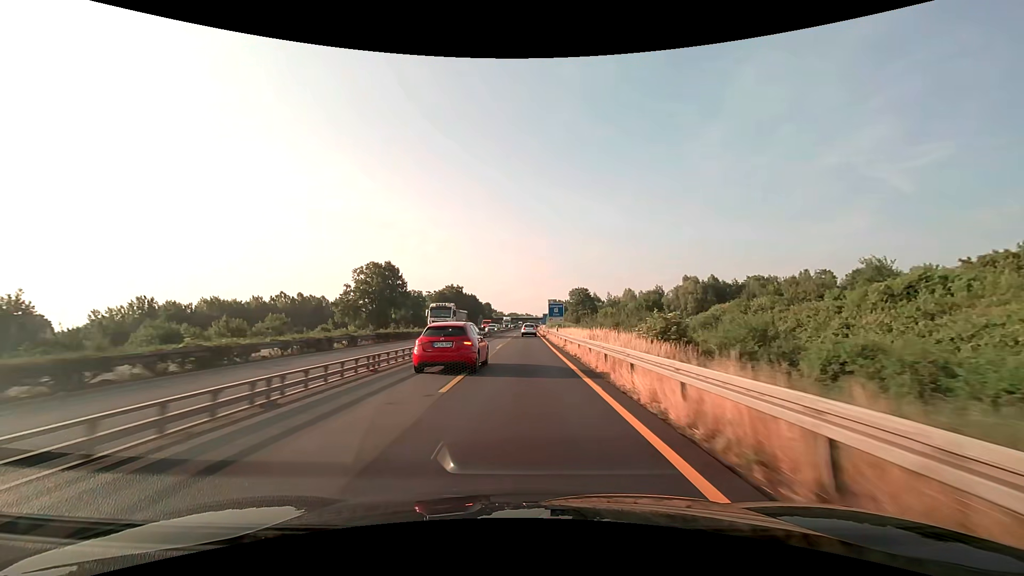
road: motorway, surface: asphalt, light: Day
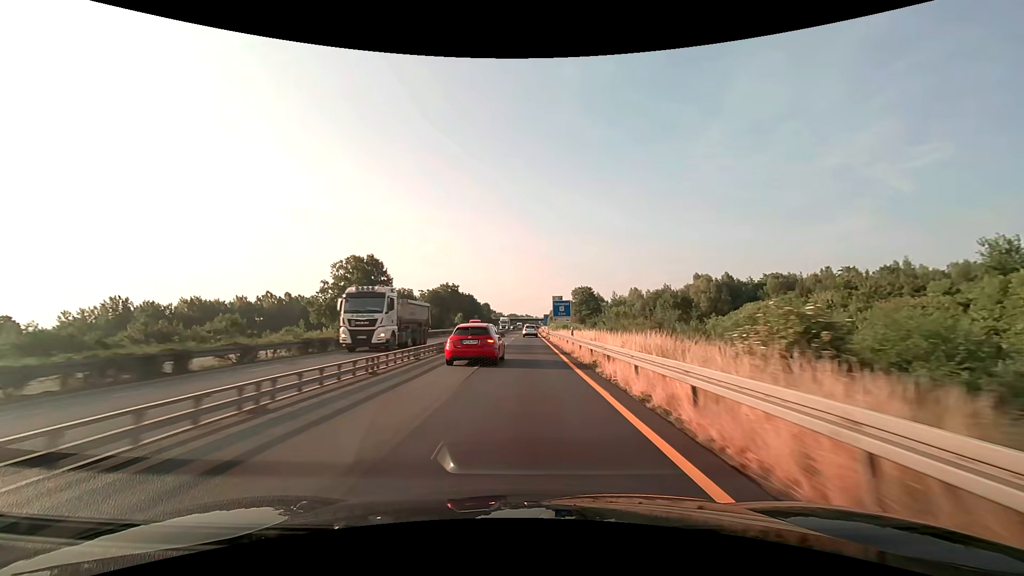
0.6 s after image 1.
(0.0, +12.5) m; 0°
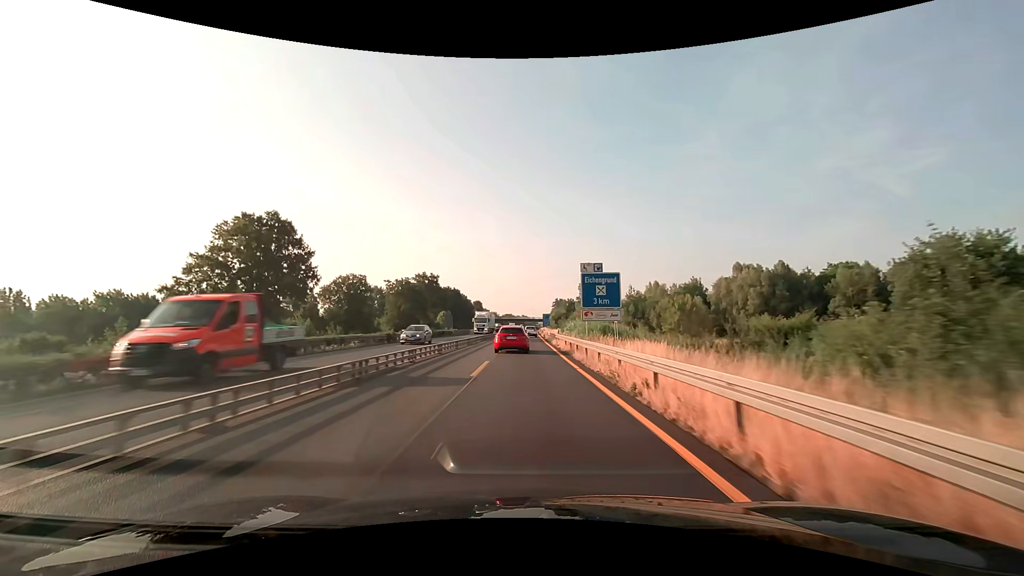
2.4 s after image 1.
(+0.1, +37.6) m; 0°
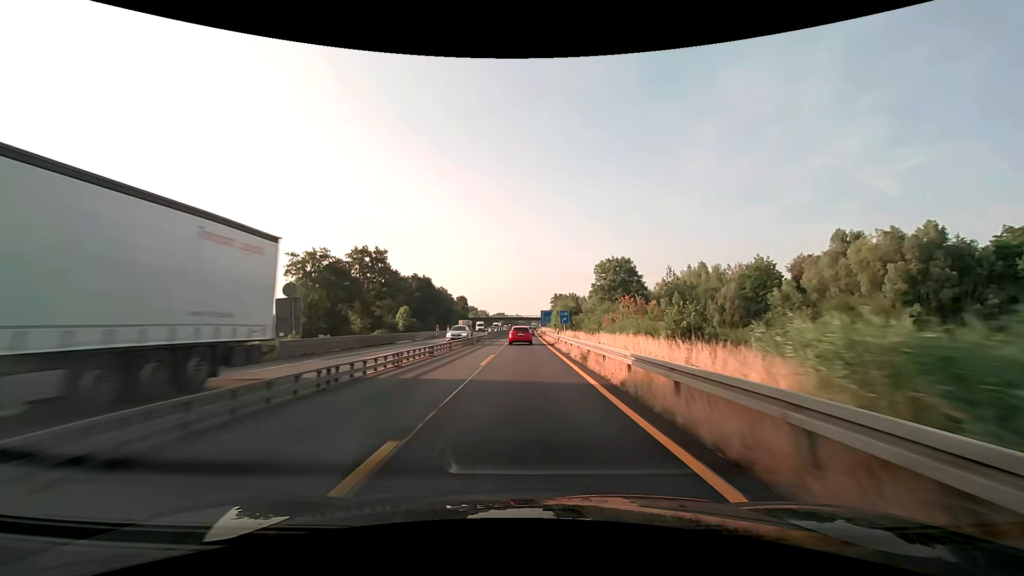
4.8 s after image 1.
(+0.4, +50.1) m; +1°
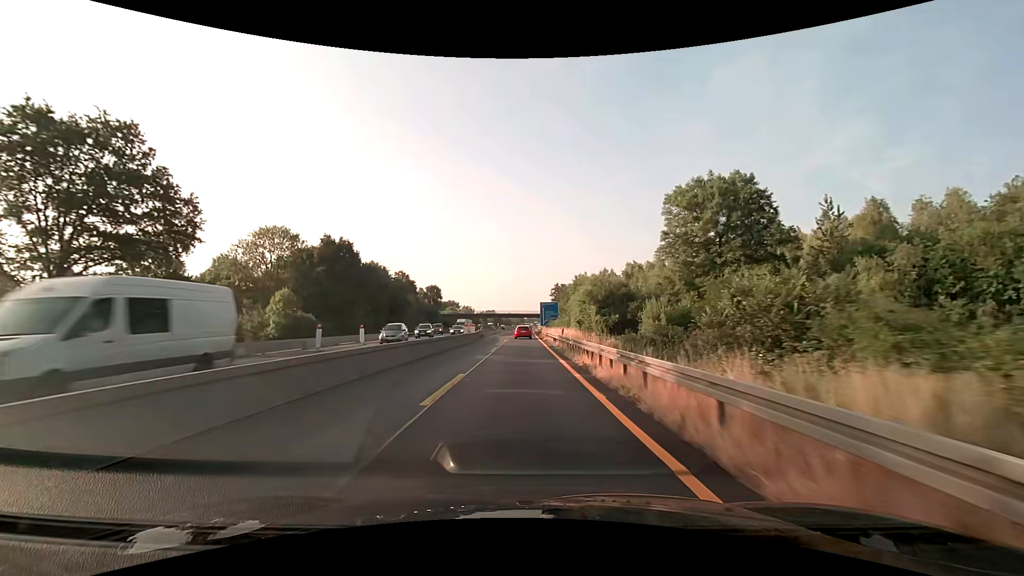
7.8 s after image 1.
(+0.4, +62.6) m; +1°
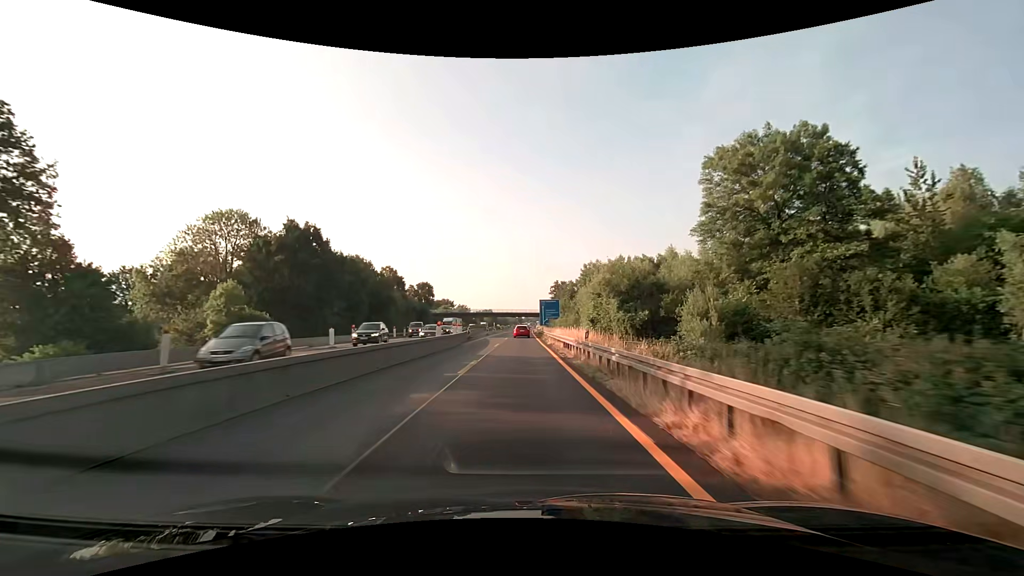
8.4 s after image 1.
(0.0, +12.5) m; 0°
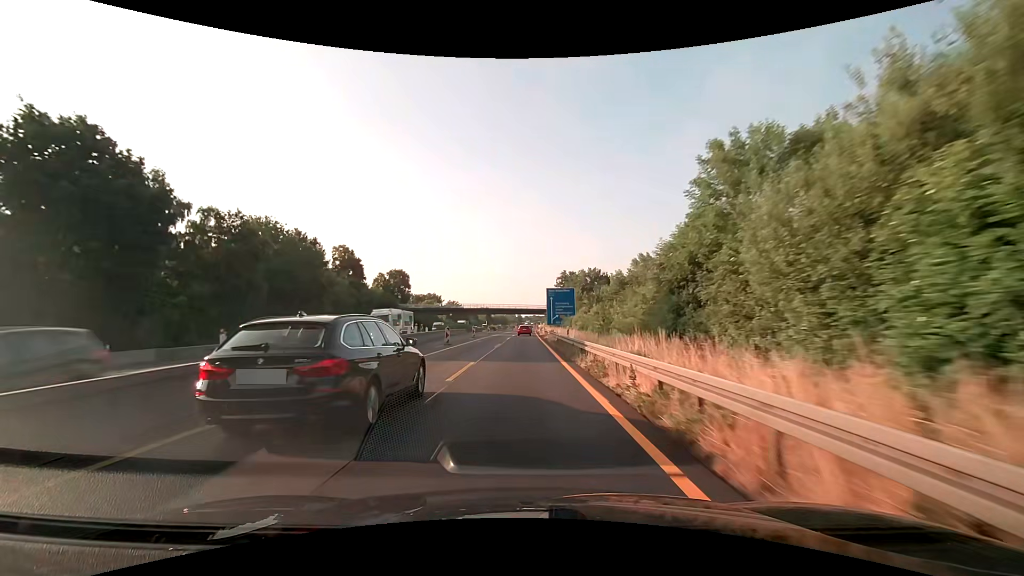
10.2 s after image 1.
(0.0, +37.5) m; 0°
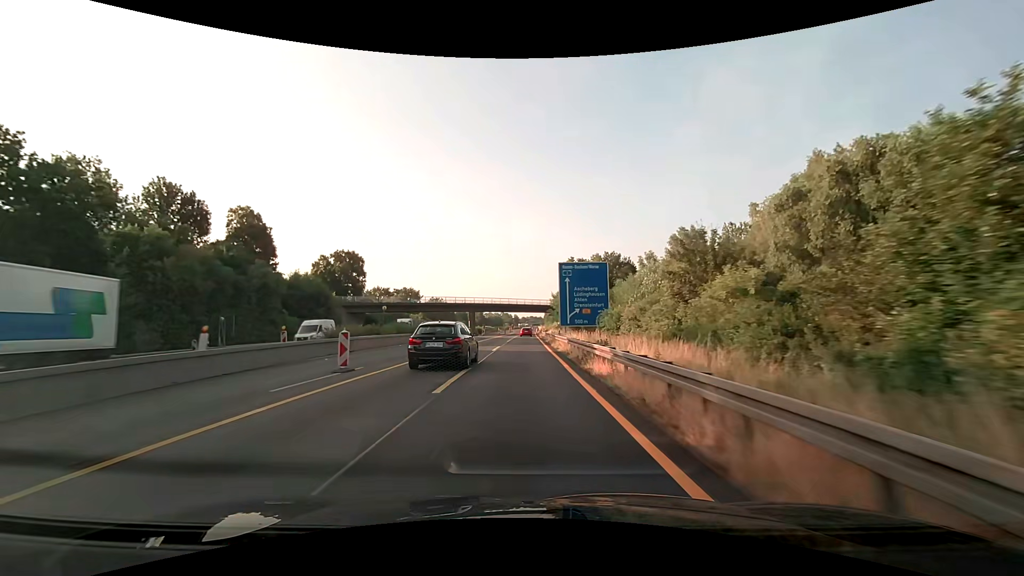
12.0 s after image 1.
(0.0, +37.5) m; 0°
(0, +10) (0, +20) (0, +30) (0, +40) (0, +50) (0, +60) (0, +70) (+1, +80) (+1, +90) (+1, +100) m
